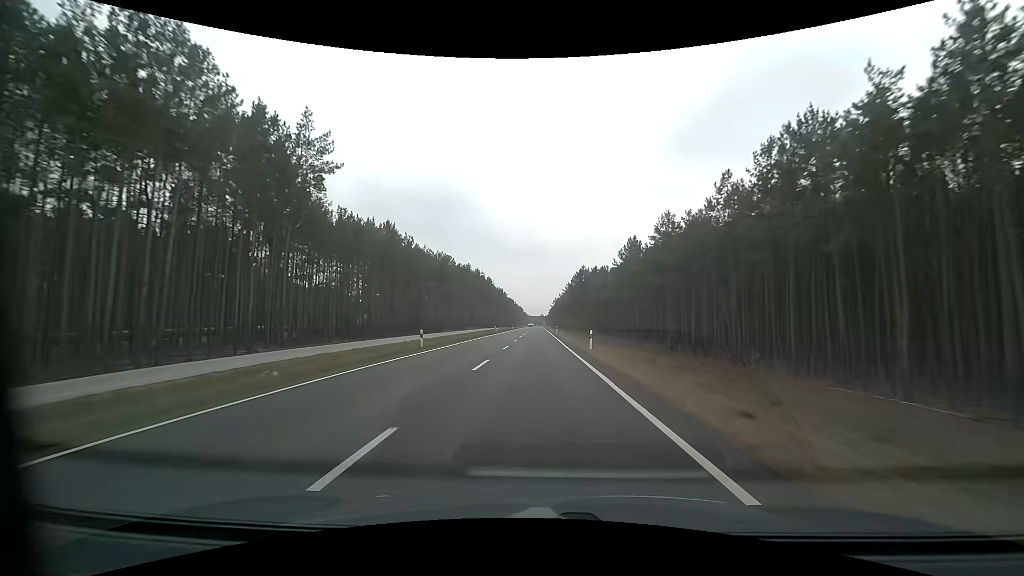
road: primary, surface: asphalt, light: Day
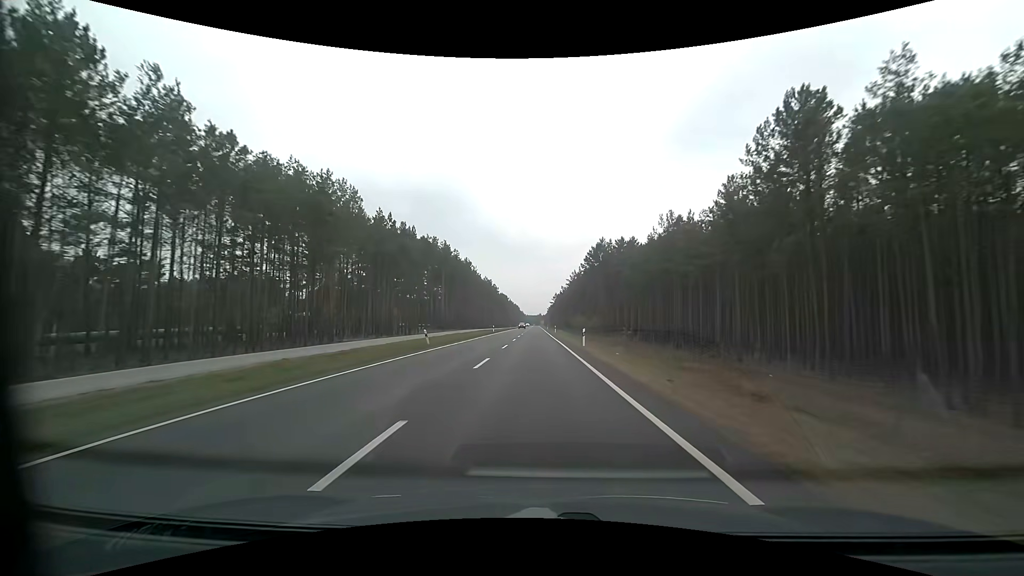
(+0.1, +47.4) m; 0°
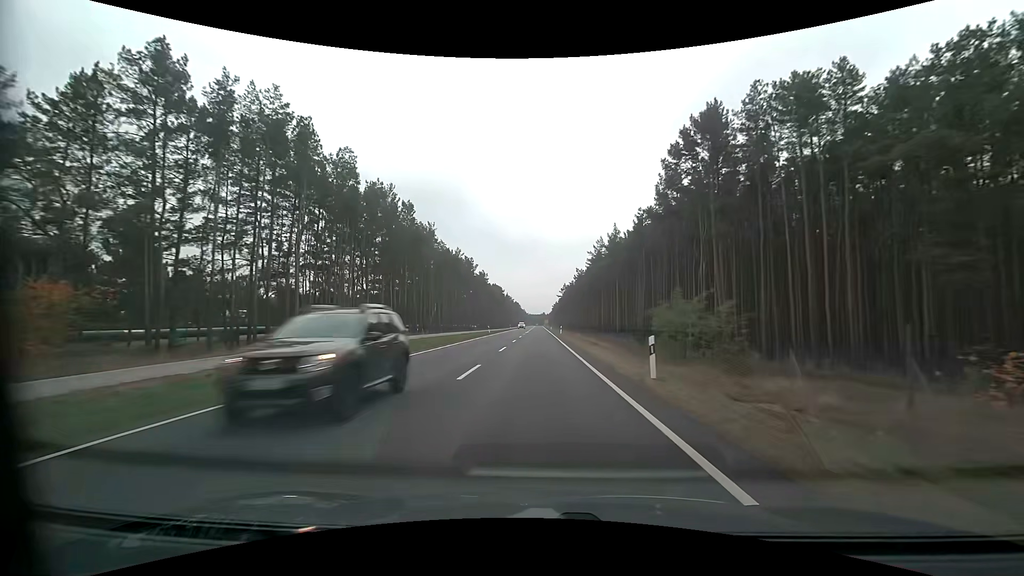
(0.0, +62.9) m; 0°
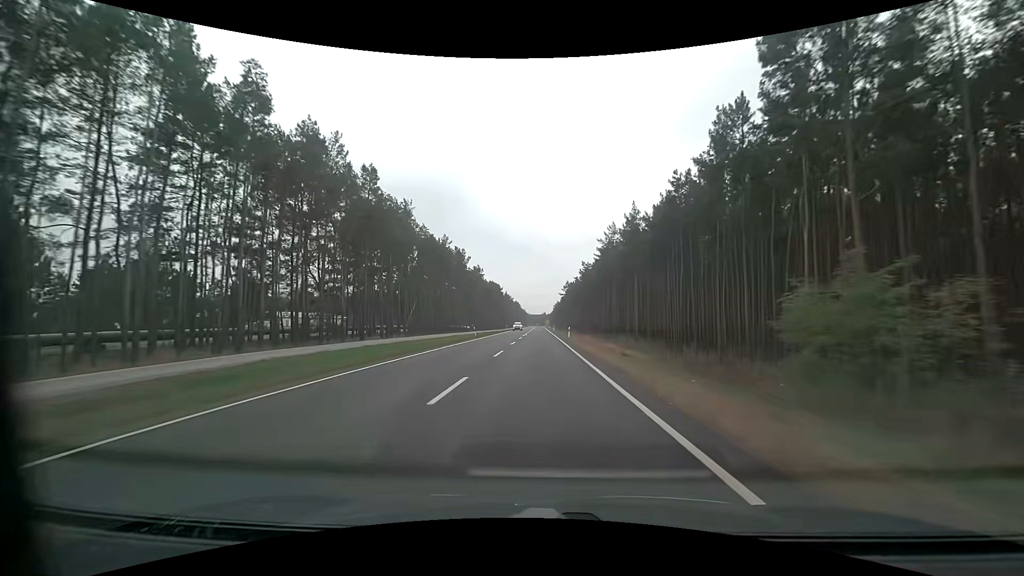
(0.0, +15.6) m; 0°
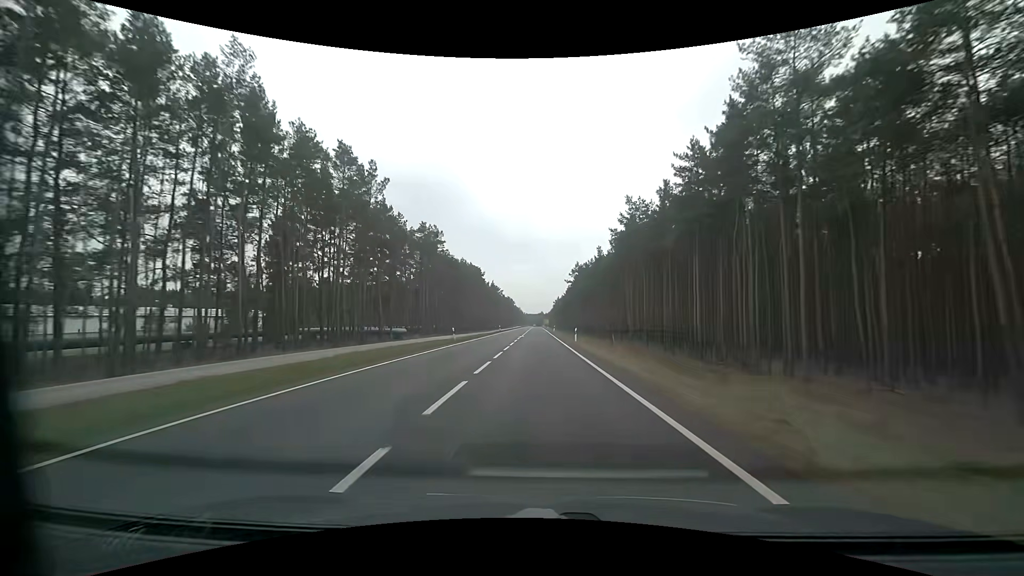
(0.0, +61.7) m; 0°
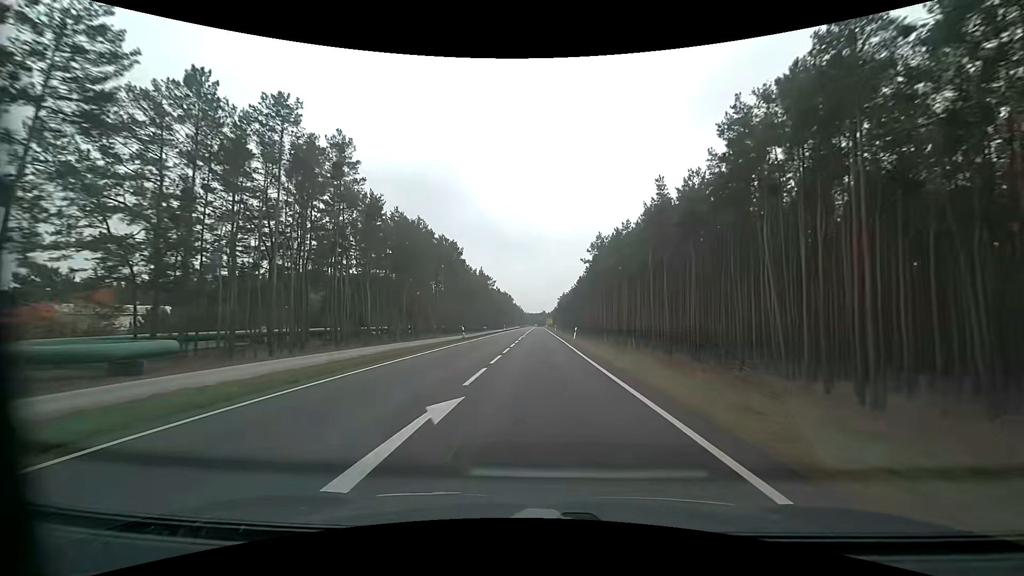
(0.0, +45.5) m; 0°
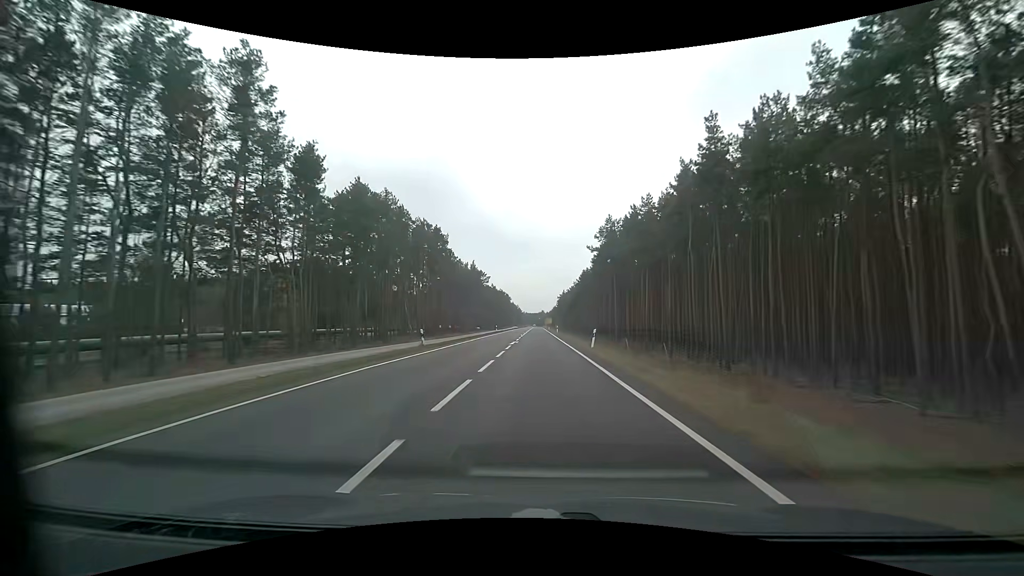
(+0.1, +15.1) m; 0°
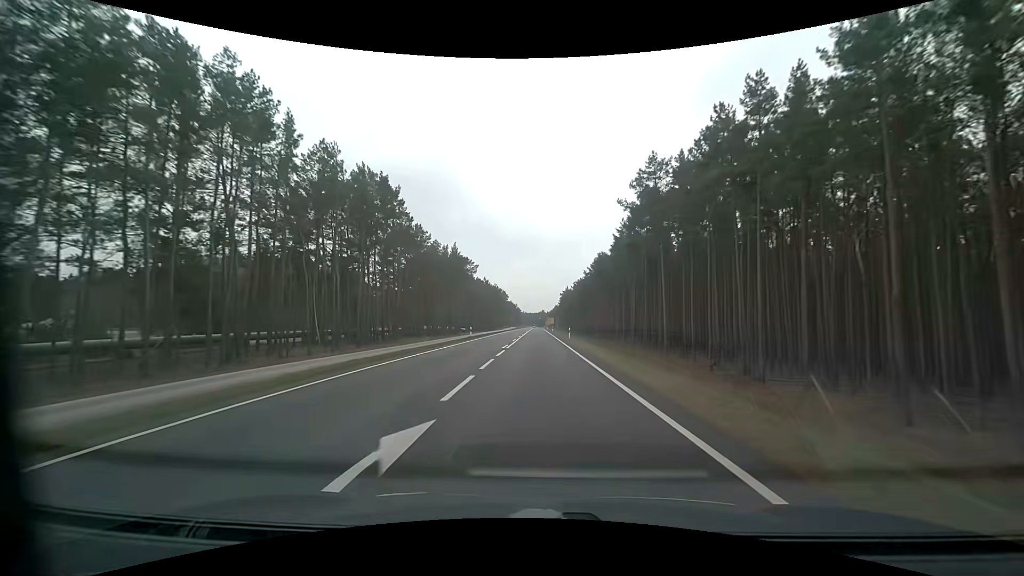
(+0.1, +29.9) m; 0°
(0, +10) (0, +20) (0, +30) (0, +40) (0, +50) (0, +60) (0, +70) (0, +80) (0, +90) (0, +100) m
